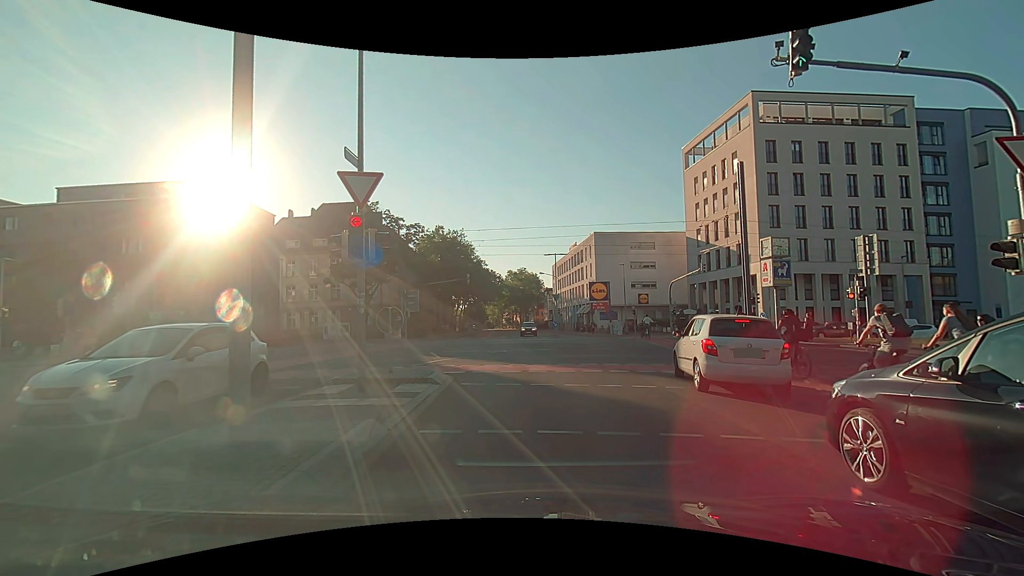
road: tertiary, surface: asphalt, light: Day
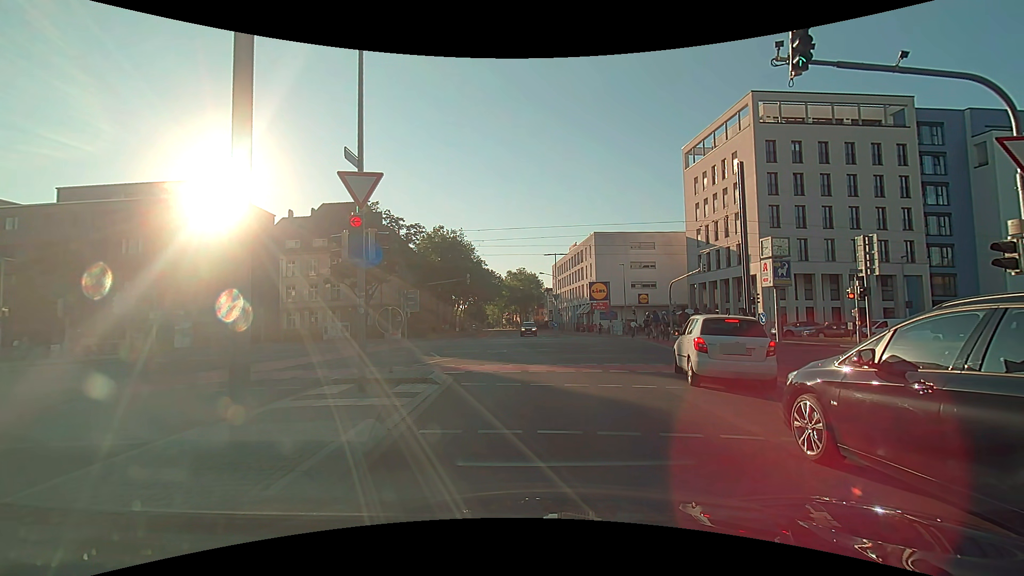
(0.0, 0.0) m; 0°
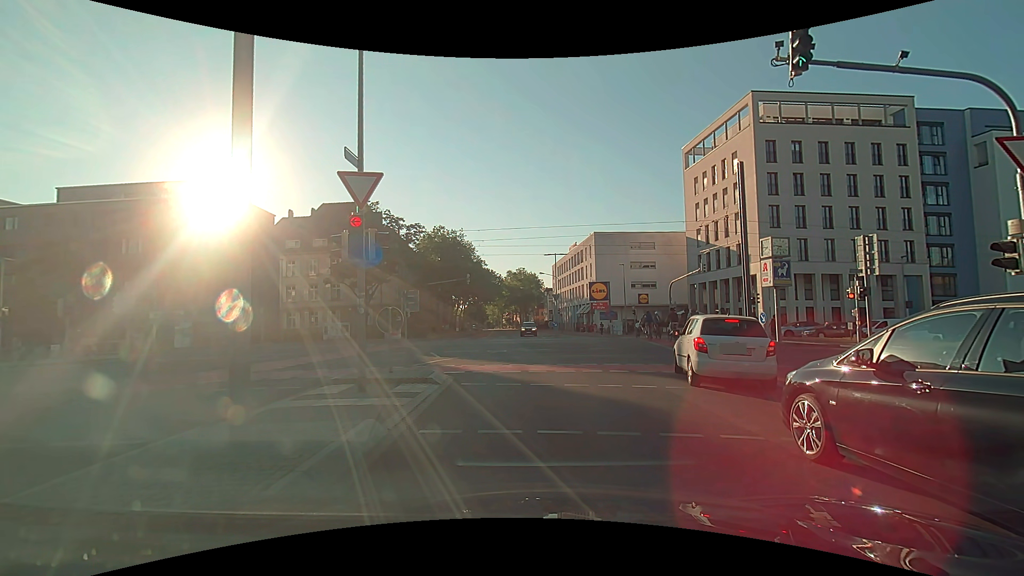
(0.0, 0.0) m; 0°
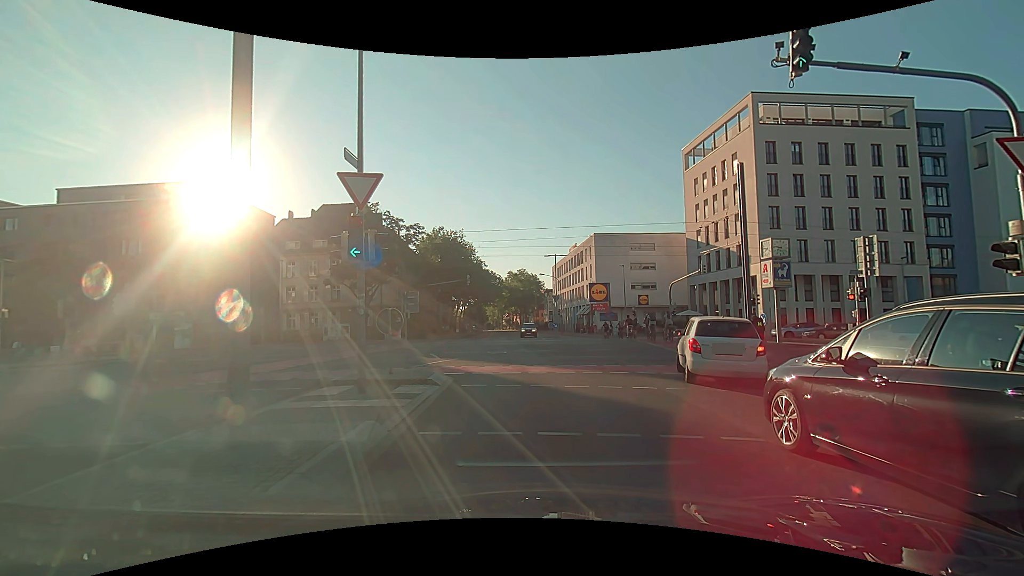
(0.0, 0.0) m; 0°
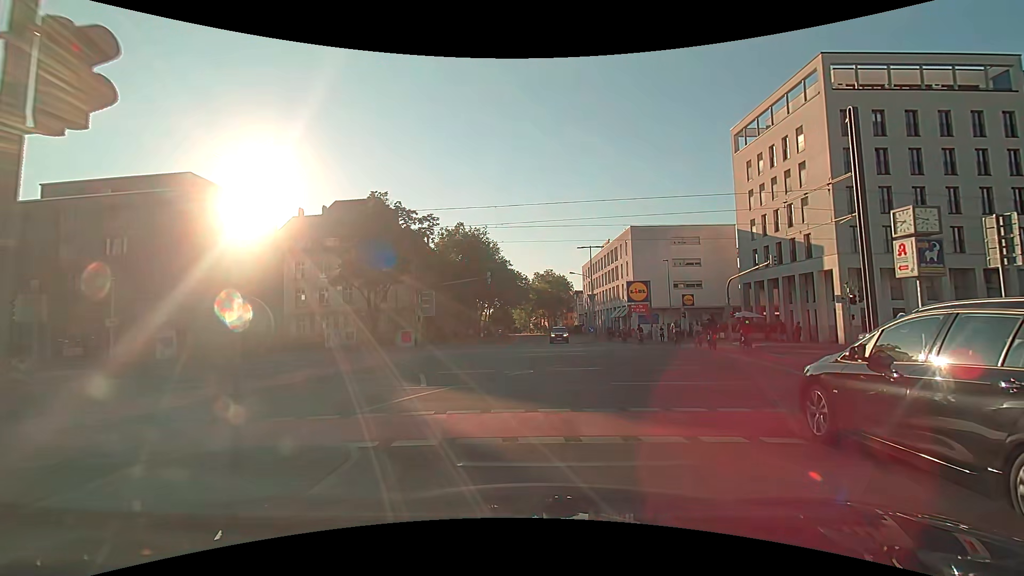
(-0.1, +7.4) m; -3°
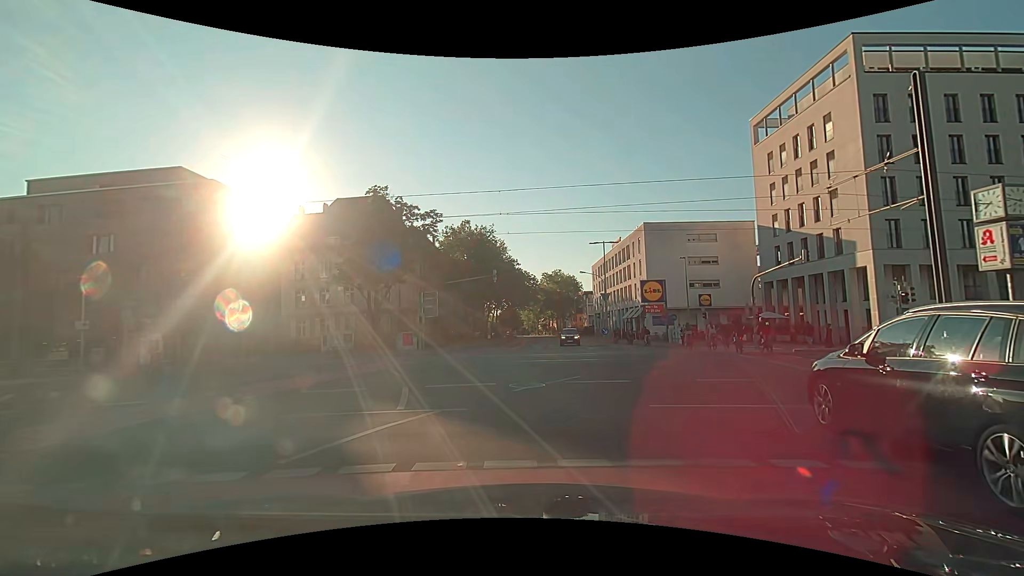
(0.0, +2.9) m; +1°
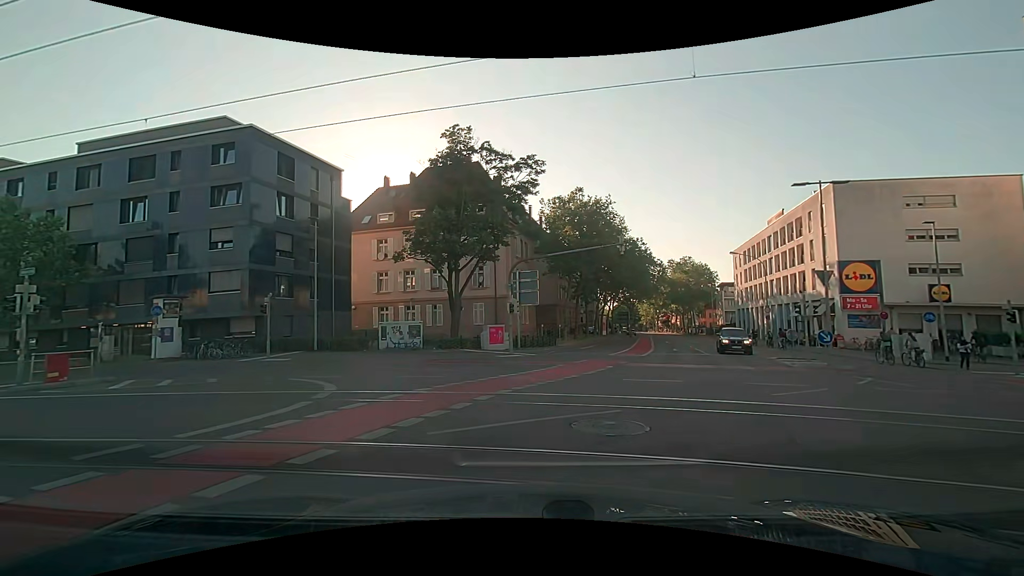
(-1.6, +13.7) m; -14°
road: secondary
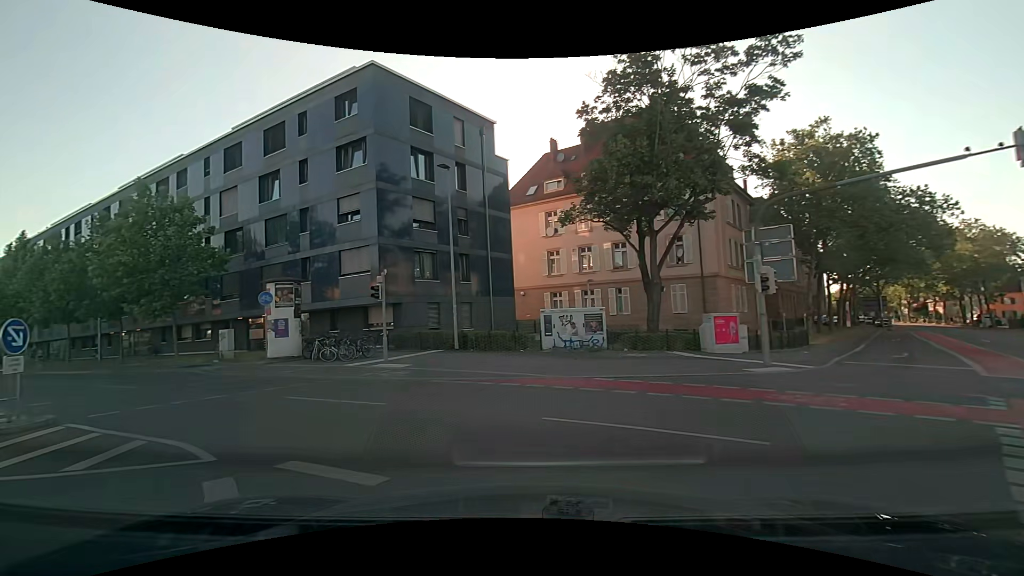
(-1.6, +10.9) m; -19°
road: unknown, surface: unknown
(-3, +10) (-10, +17) (-18, +22) (-27, +27) (-35, +32) (-44, +38) (-52, +43) (-61, +48) (-69, +53) (-78, +58) m
